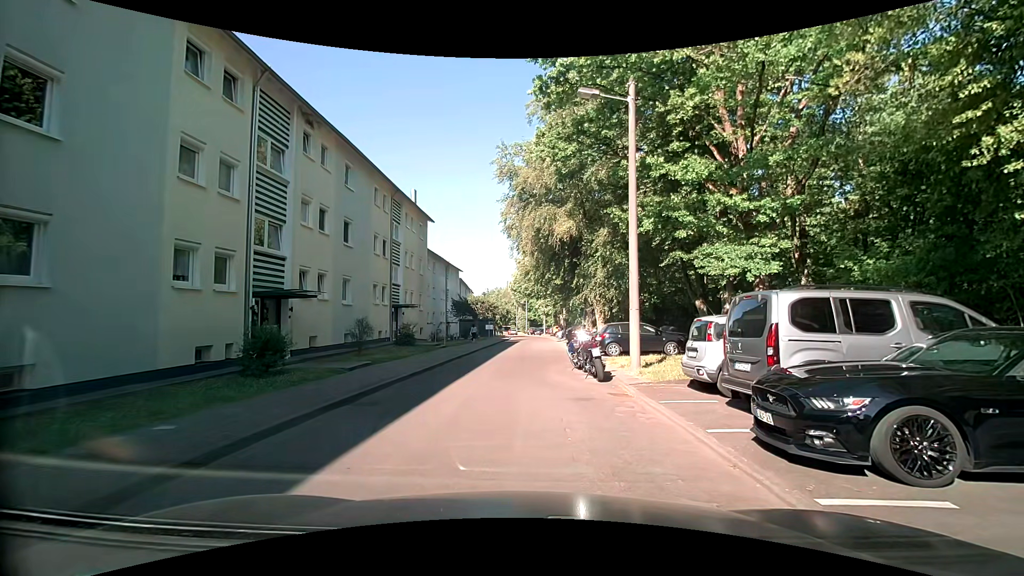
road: residential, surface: asphalt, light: Day
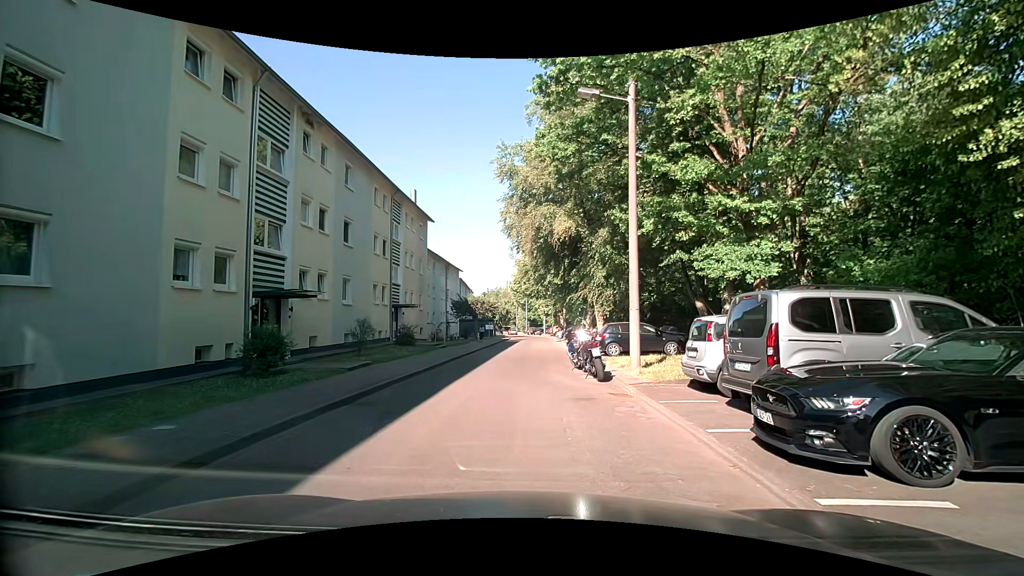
(0.0, 0.0) m; 0°
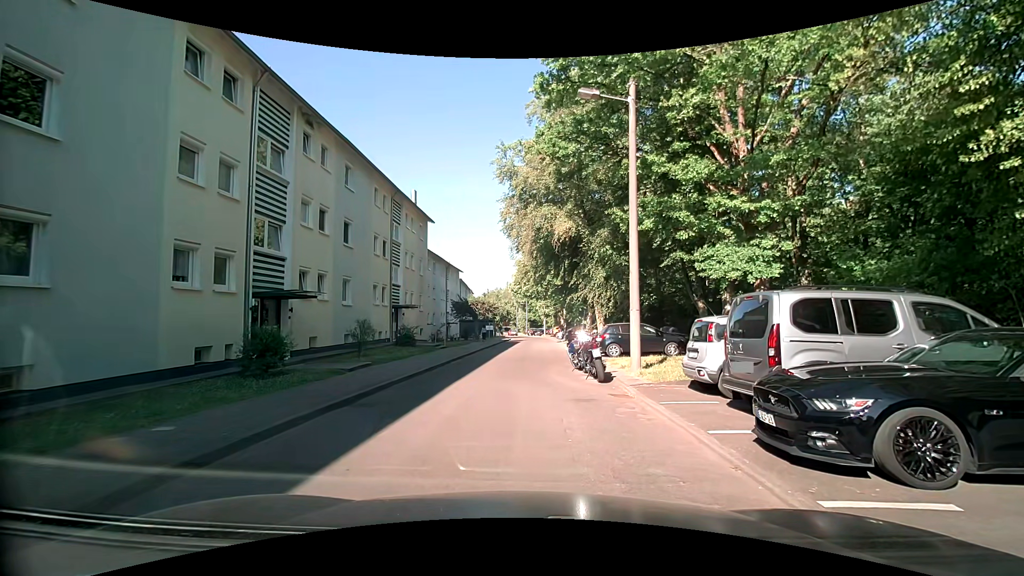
(0.0, 0.0) m; 0°
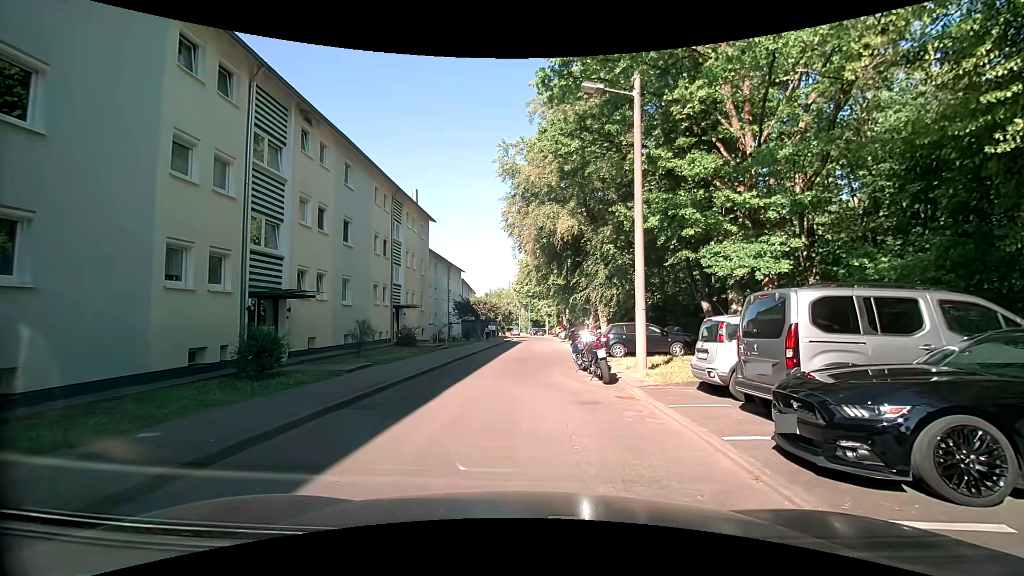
(0.0, +0.3) m; 0°
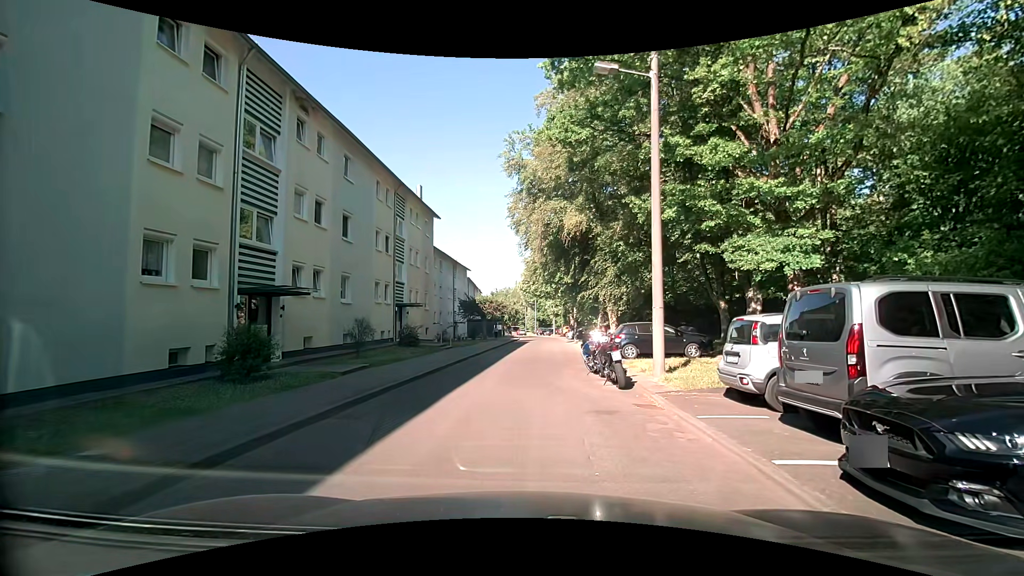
(0.0, +1.0) m; 0°
